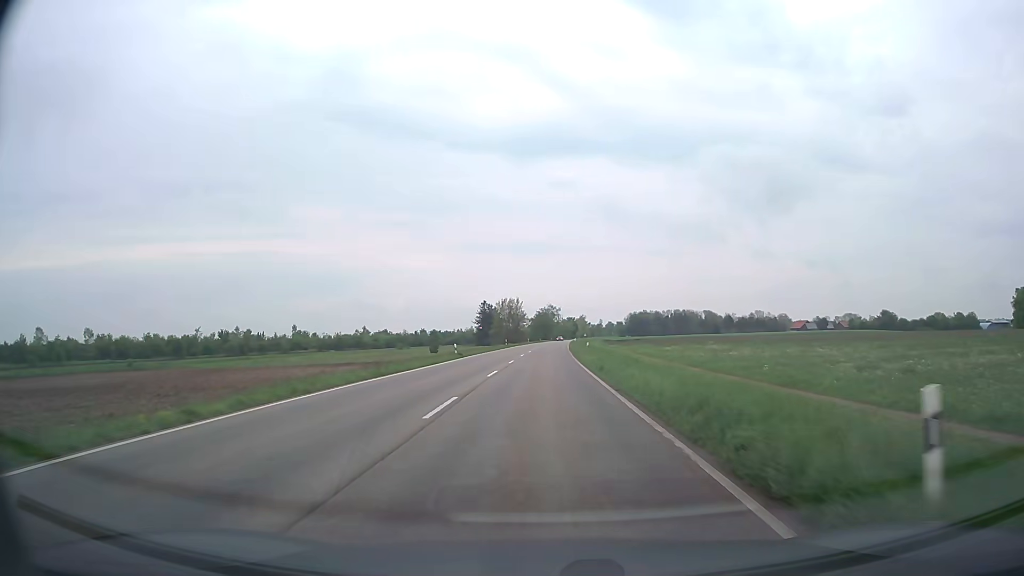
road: secondary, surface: asphalt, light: Day
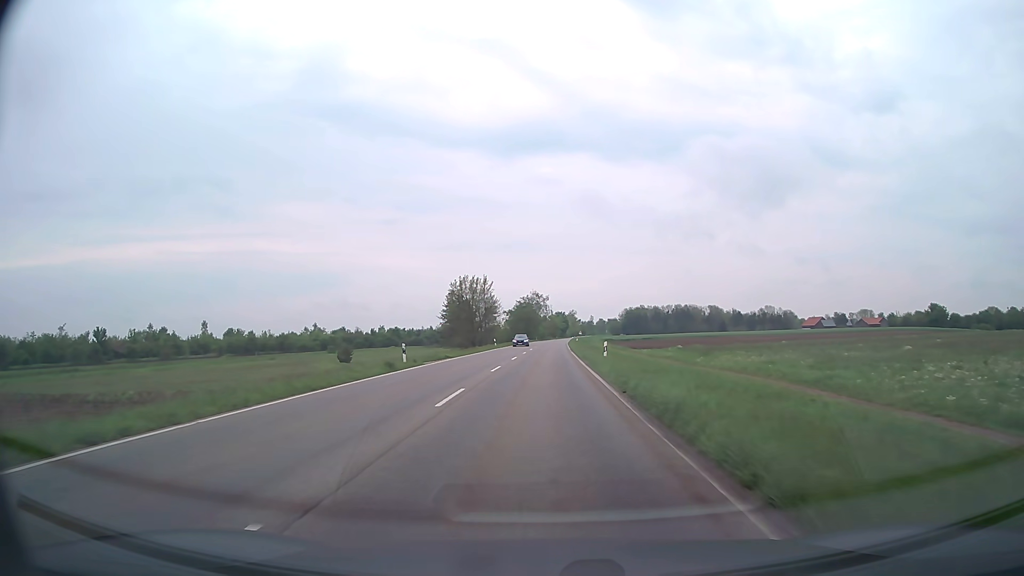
(+0.6, +58.7) m; +1°
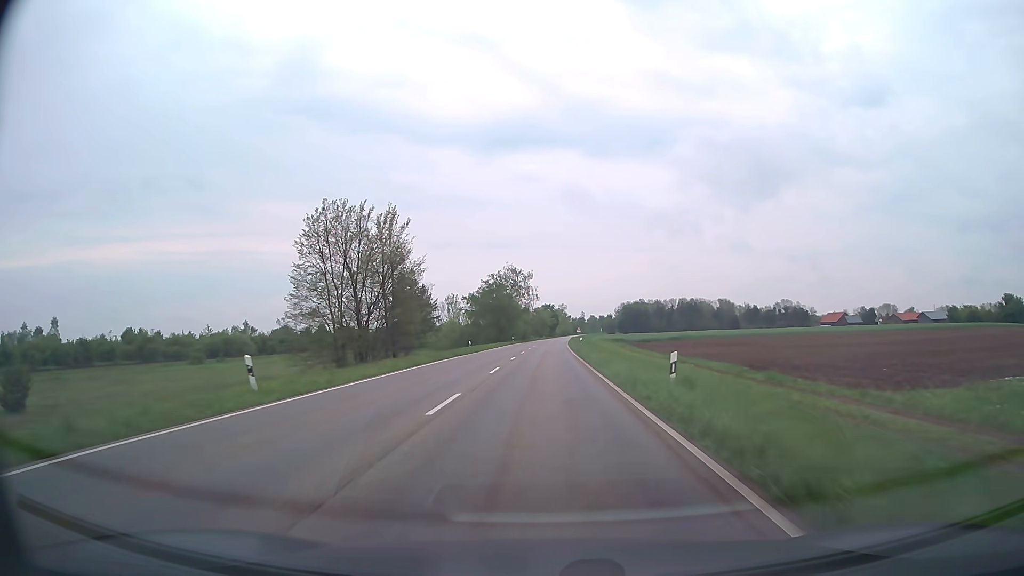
(+0.6, +61.6) m; +1°
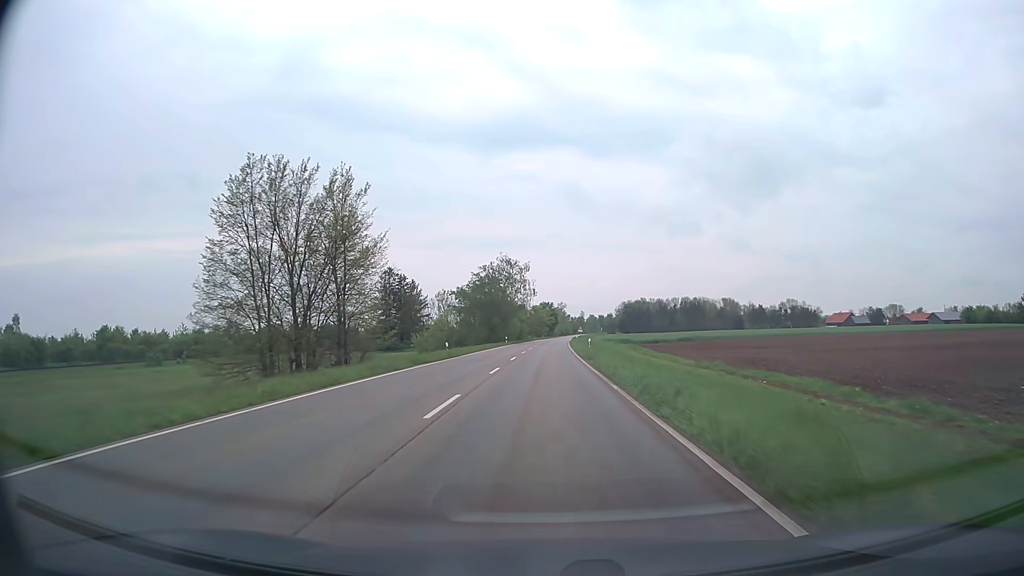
(0.0, +12.4) m; 0°
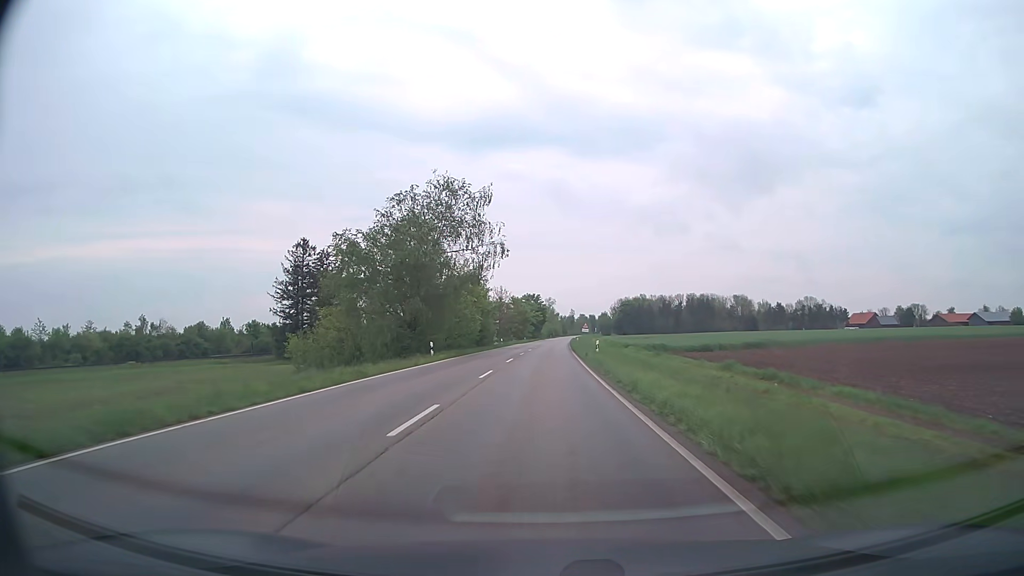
(+0.6, +49.8) m; +1°
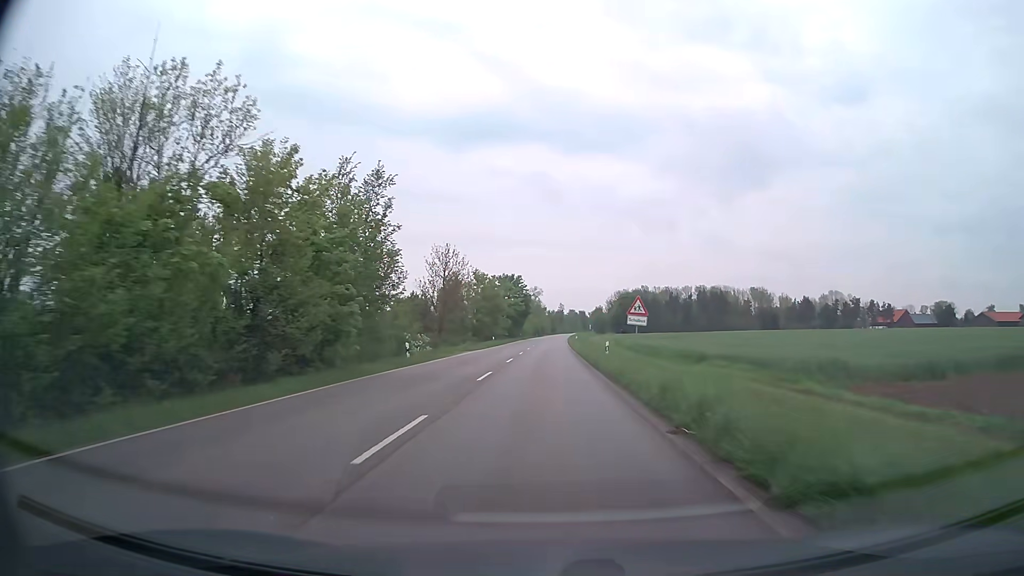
(+0.5, +49.9) m; +1°
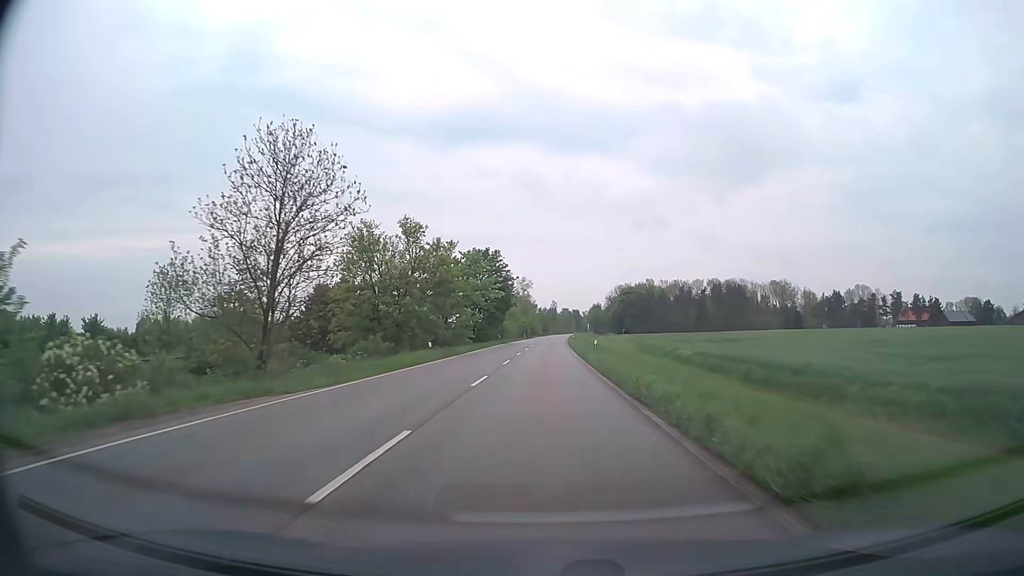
(+0.2, +37.6) m; +1°
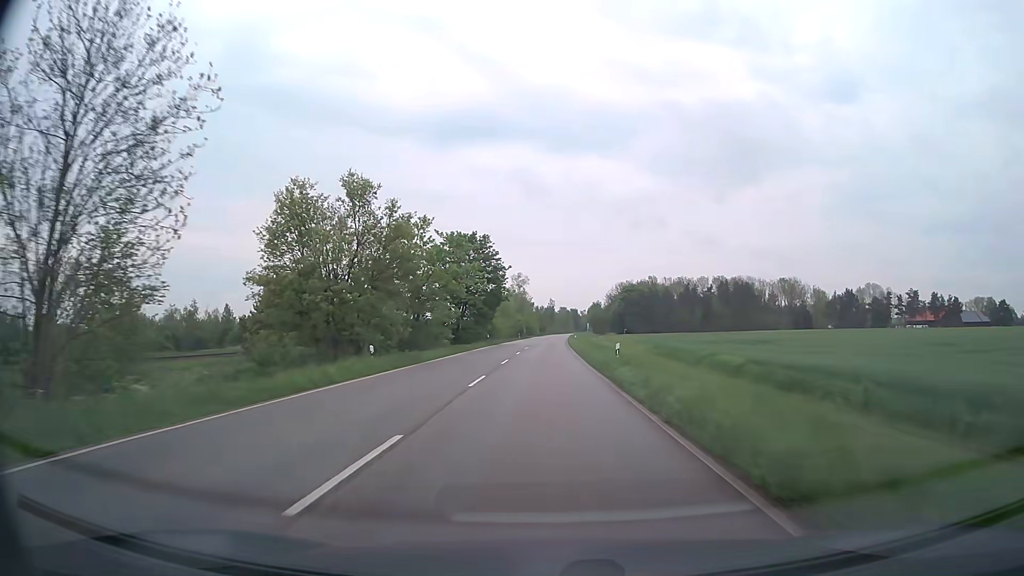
(0.0, +12.5) m; 0°
(0, +10) (0, +20) (0, +30) (0, +40) (0, +50) (0, +60) (+1, +70) (+1, +80) (+1, +90) (+1, +100) m
